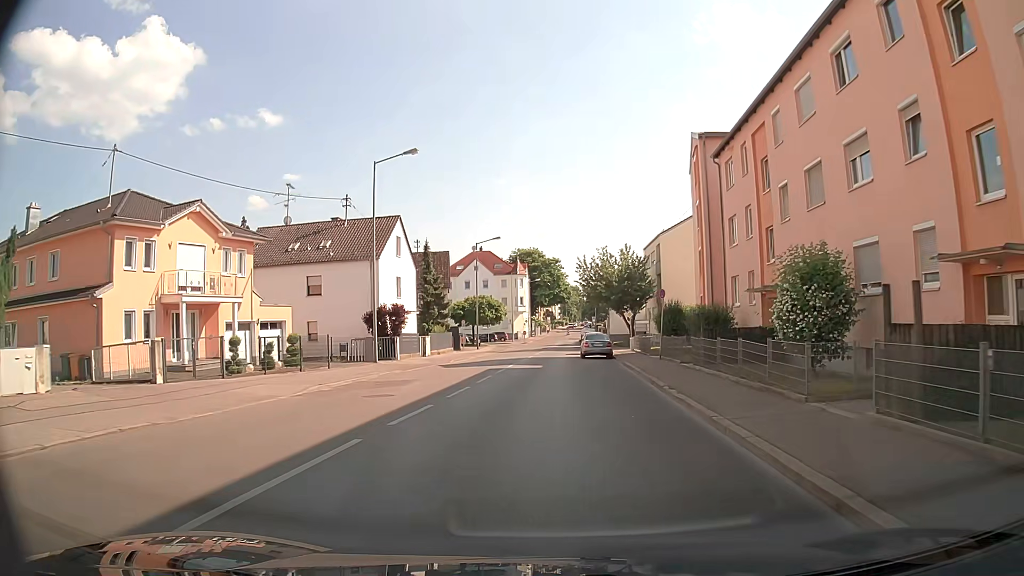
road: secondary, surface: asphalt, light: Day
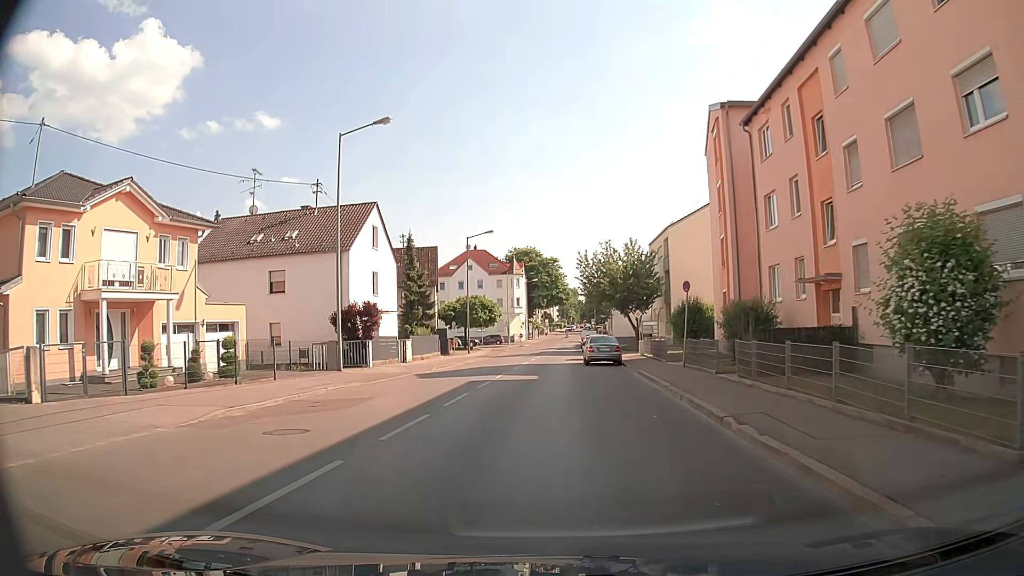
(0.0, +5.7) m; -1°
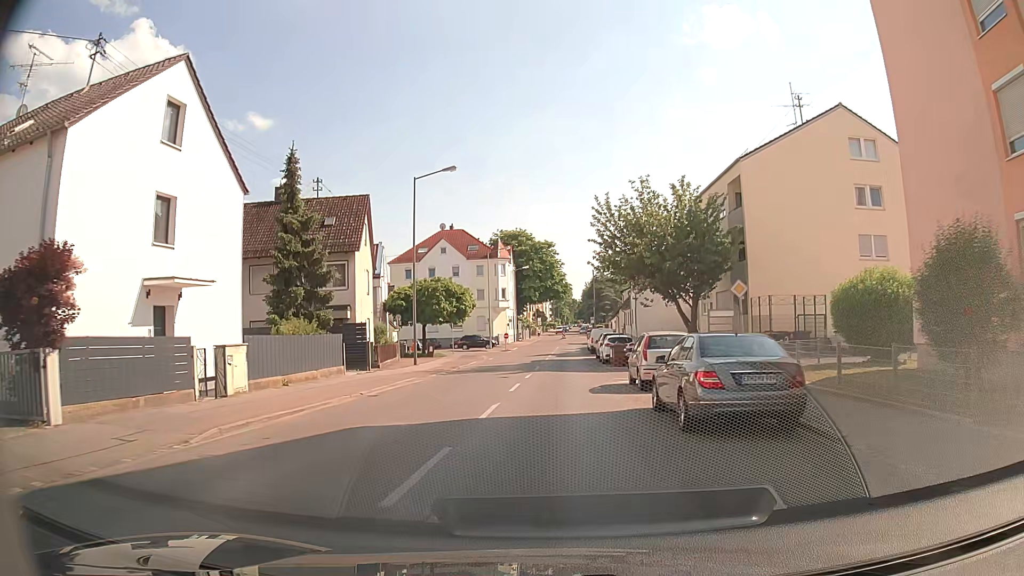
(0.0, +23.2) m; +1°
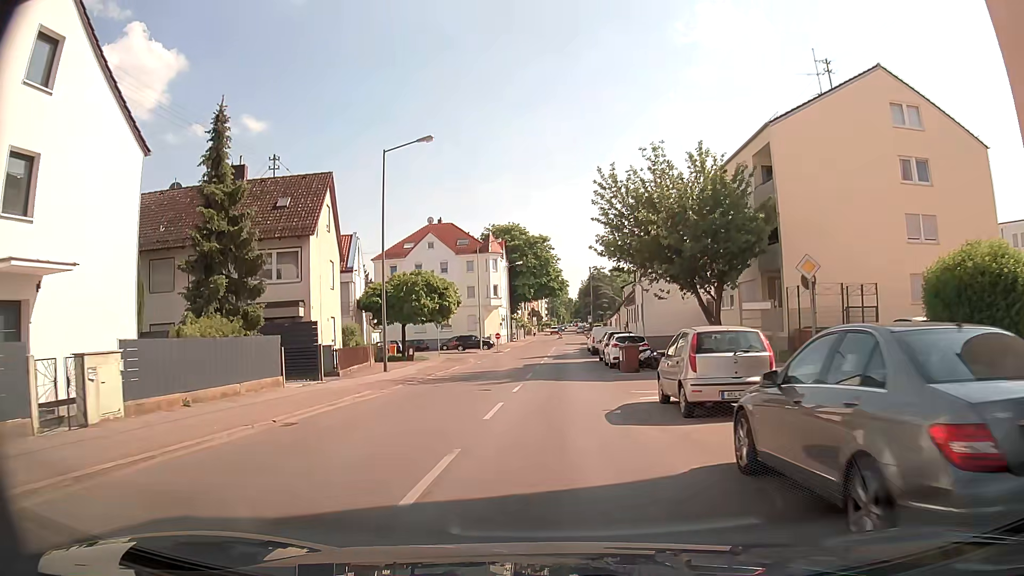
(0.0, +6.1) m; 0°
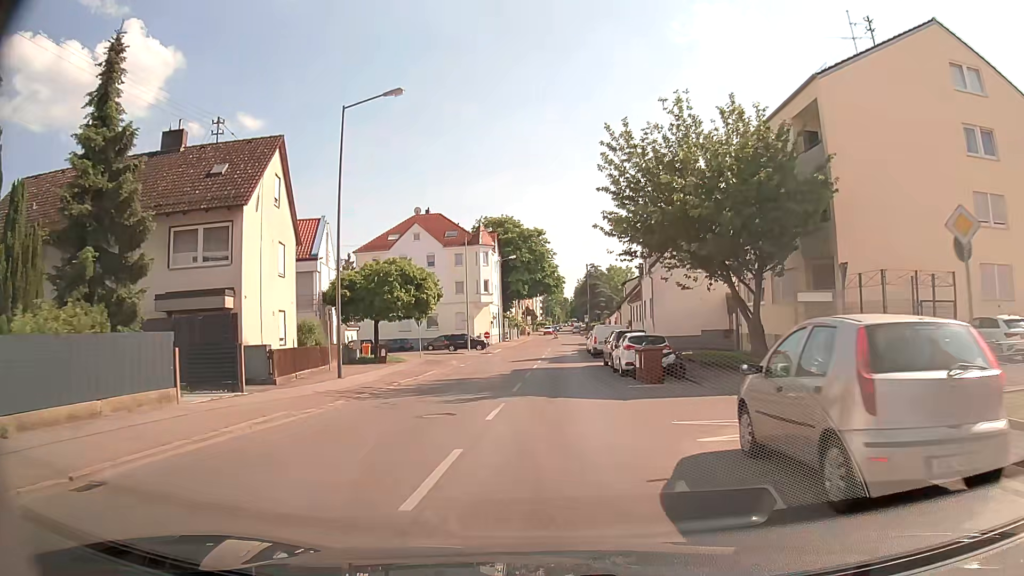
(0.0, +6.3) m; -1°
